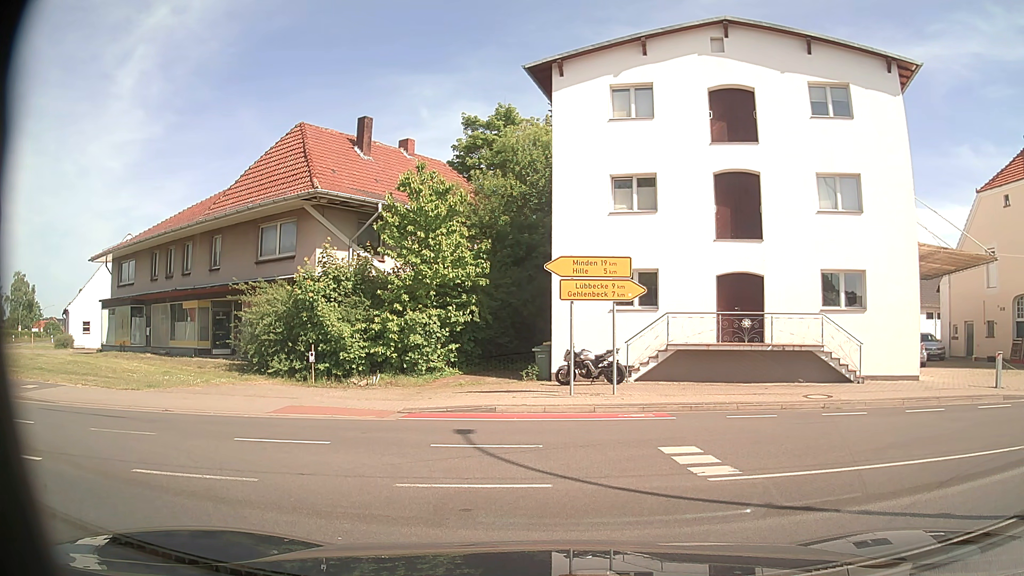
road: secondary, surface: asphalt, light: Day
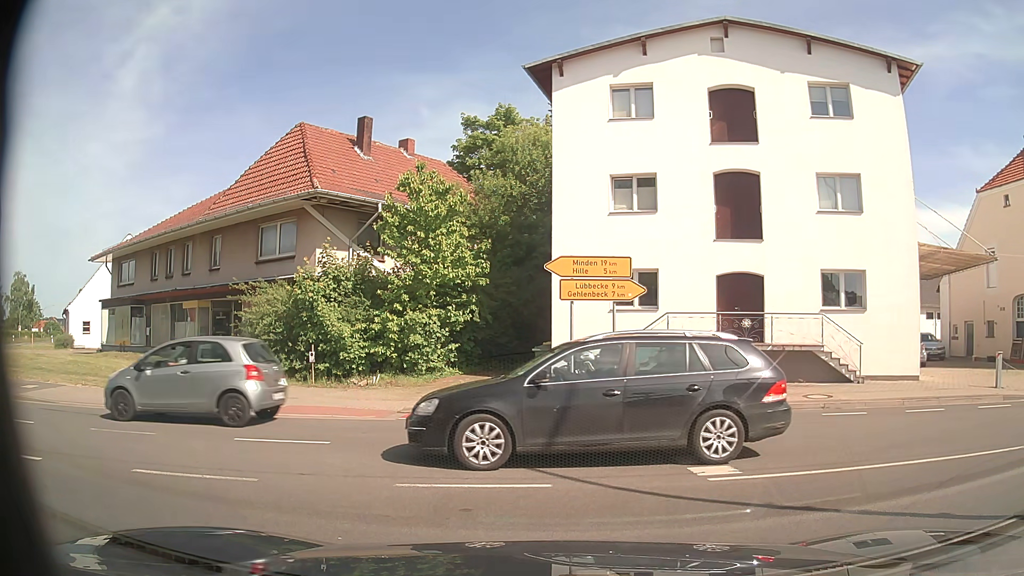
(0.0, 0.0) m; 0°
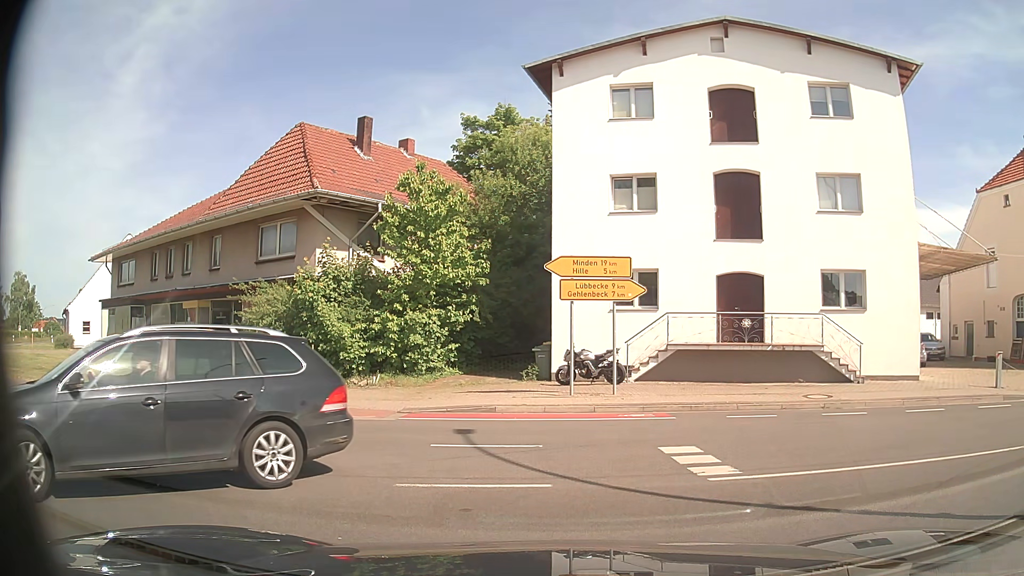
(0.0, 0.0) m; 0°
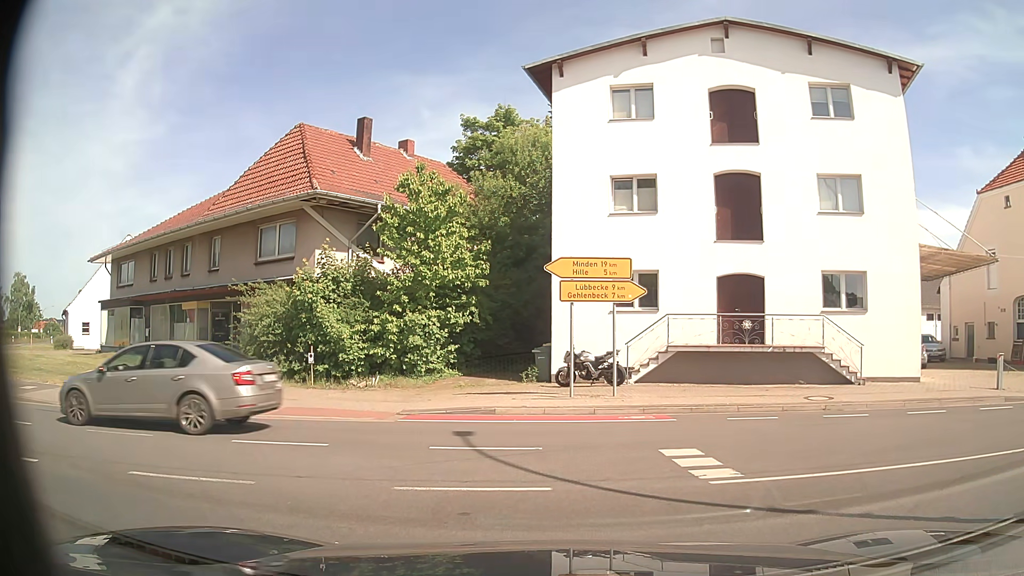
(0.0, 0.0) m; 0°
